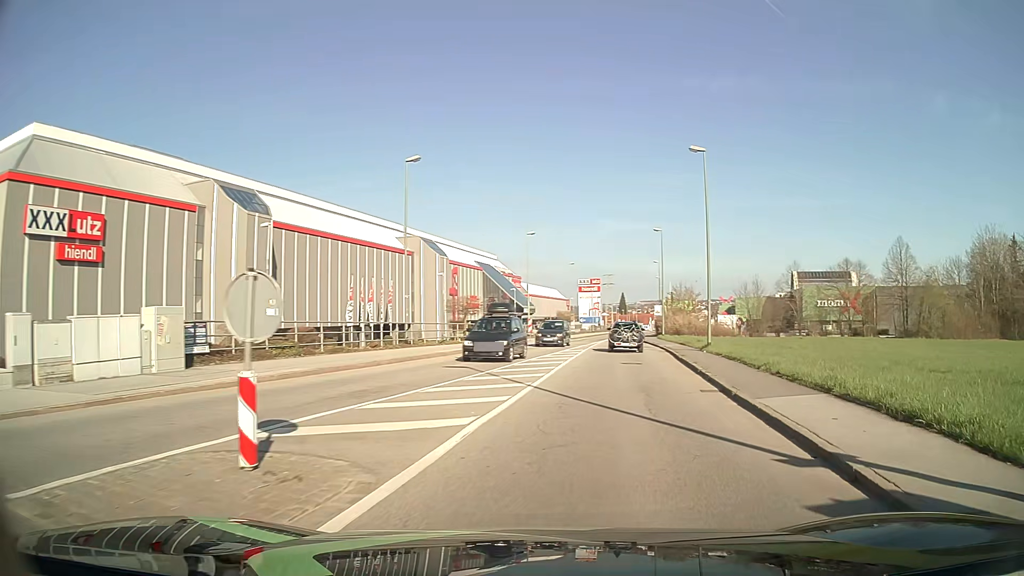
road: tertiary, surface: asphalt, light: Day
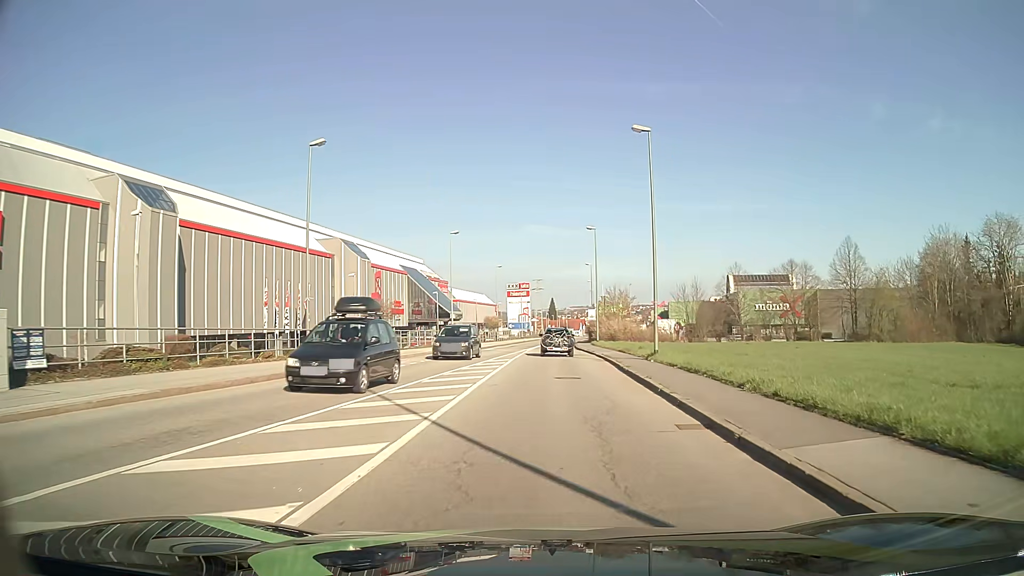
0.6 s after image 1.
(+0.3, +4.7) m; +6°
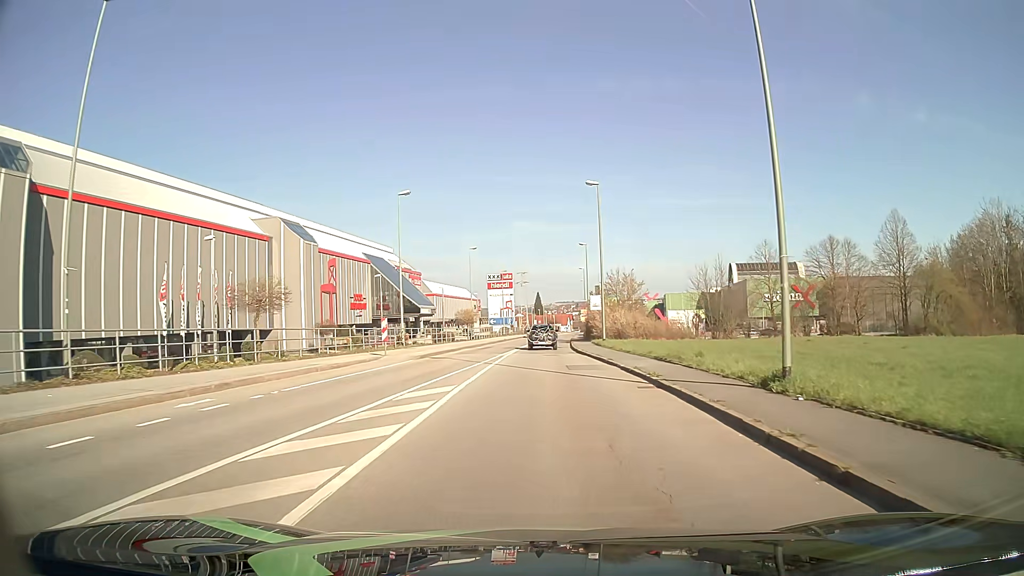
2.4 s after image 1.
(+0.4, +16.9) m; +2°
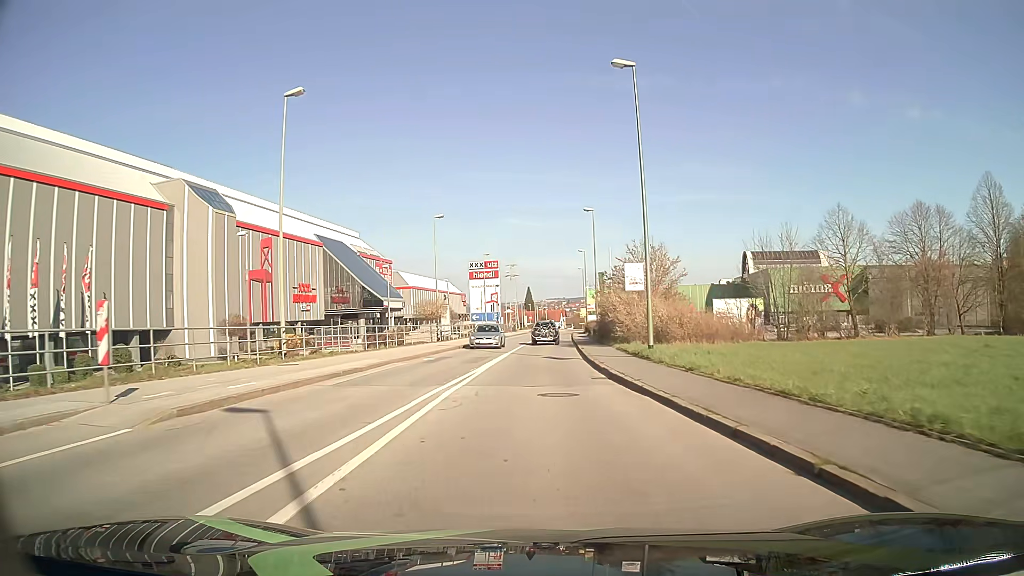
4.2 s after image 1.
(+0.2, +19.8) m; +1°
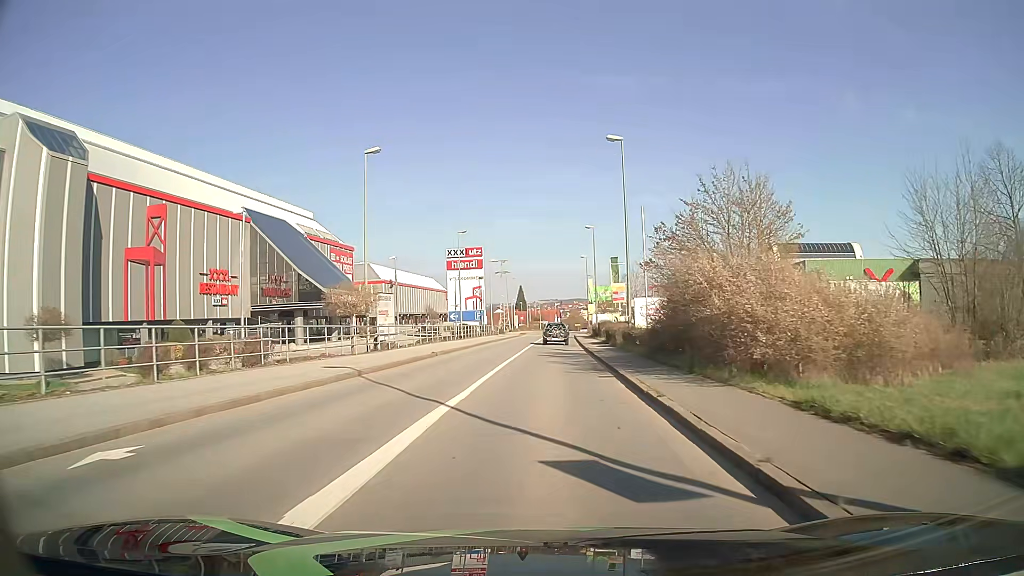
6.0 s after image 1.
(0.0, +21.1) m; 0°
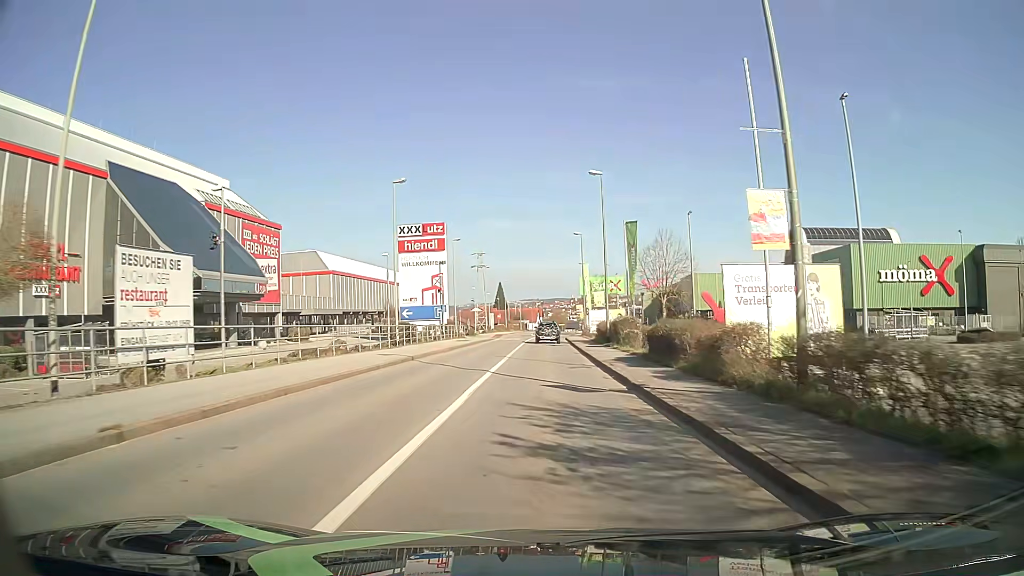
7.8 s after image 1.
(+0.3, +22.3) m; +2°
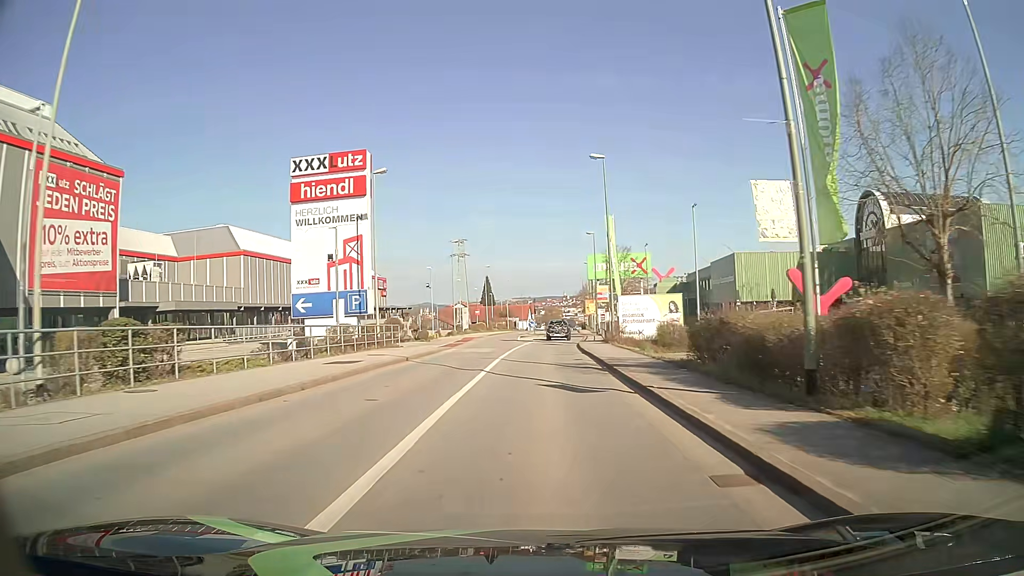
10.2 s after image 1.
(+0.3, +30.4) m; +1°
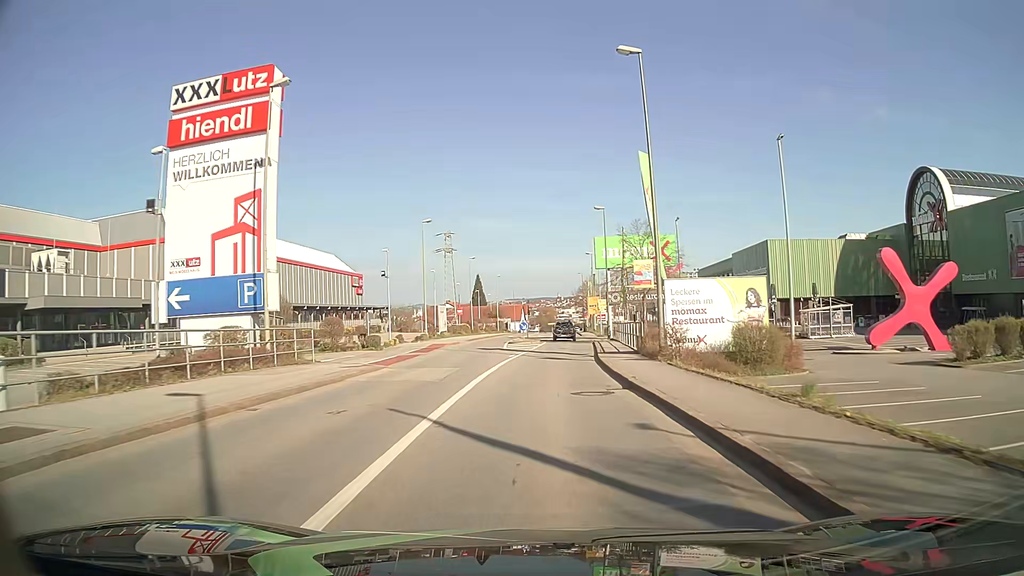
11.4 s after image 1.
(0.0, +15.2) m; 0°
(0, +10) (0, +20) (+1, +30) (+2, +40) (+2, +50) (+3, +60) (+3, +70) (+3, +80) (+4, +90) (+4, +100) m
